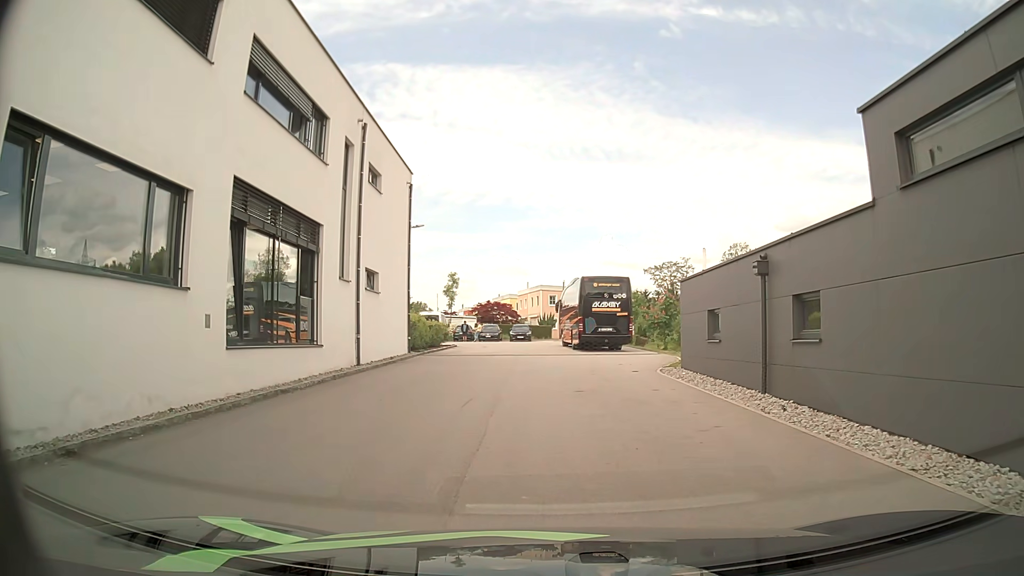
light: Day
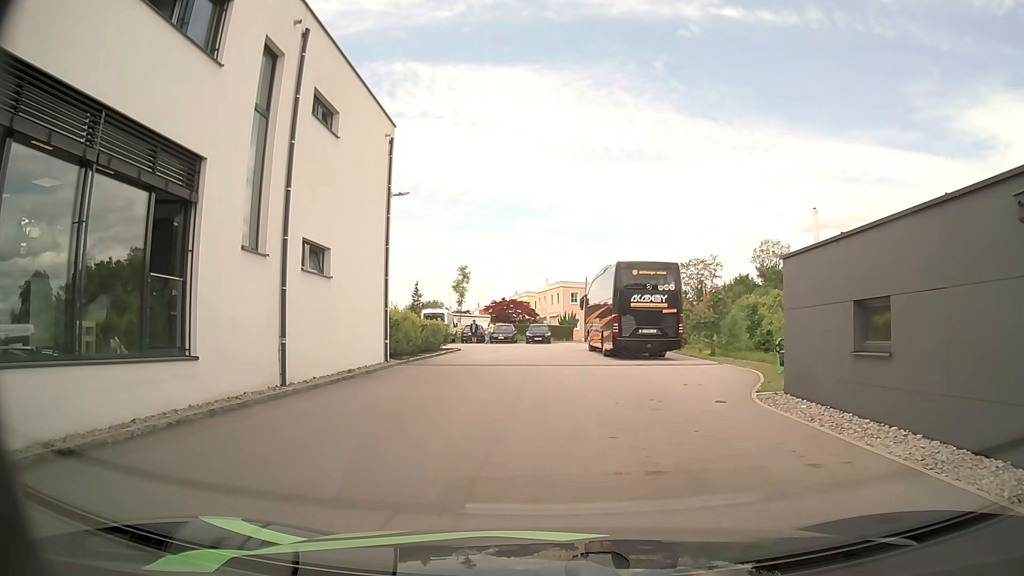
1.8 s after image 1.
(0.0, +7.4) m; -1°
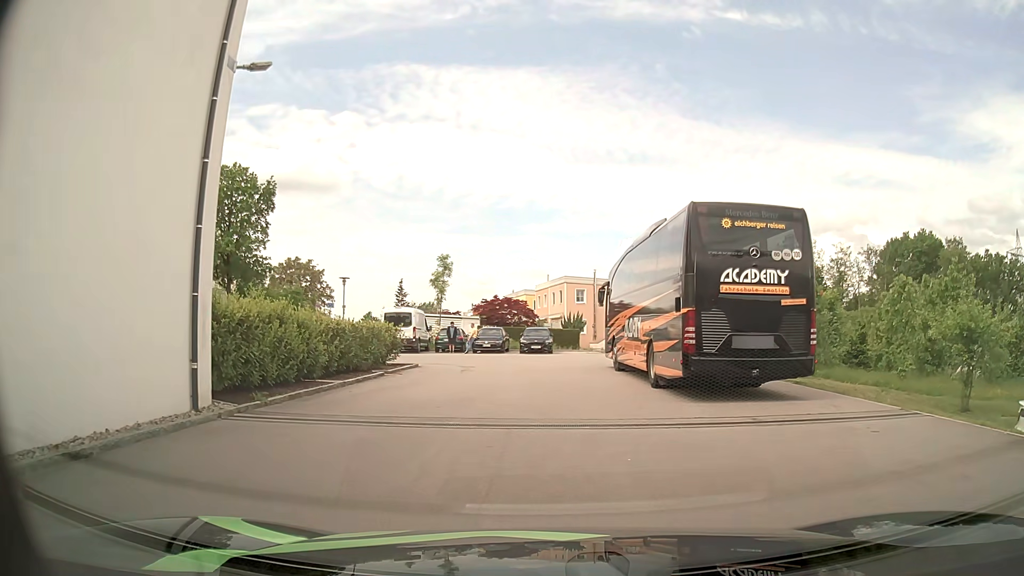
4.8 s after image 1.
(+0.1, +12.3) m; +1°
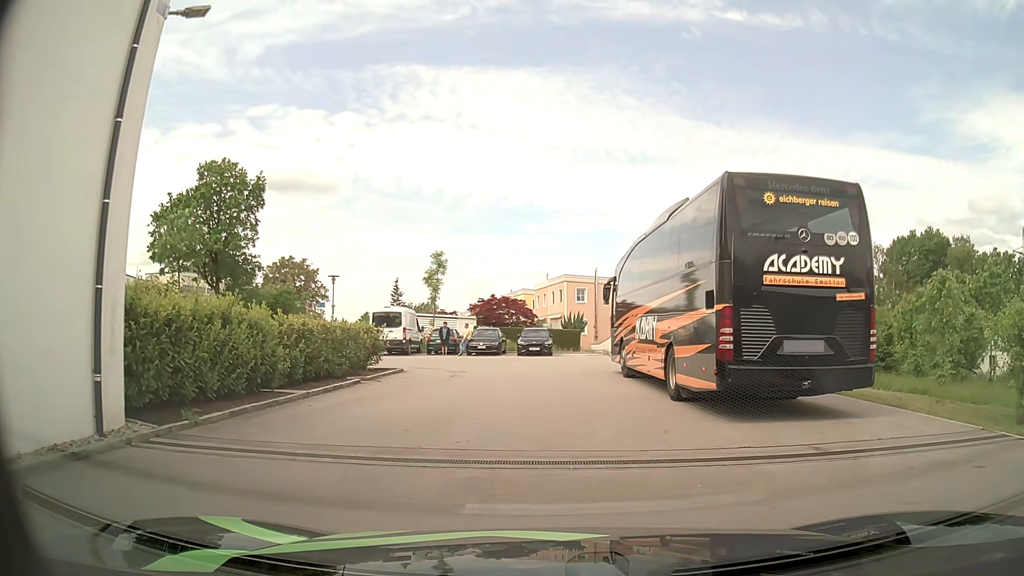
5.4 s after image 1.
(0.0, +2.4) m; -1°
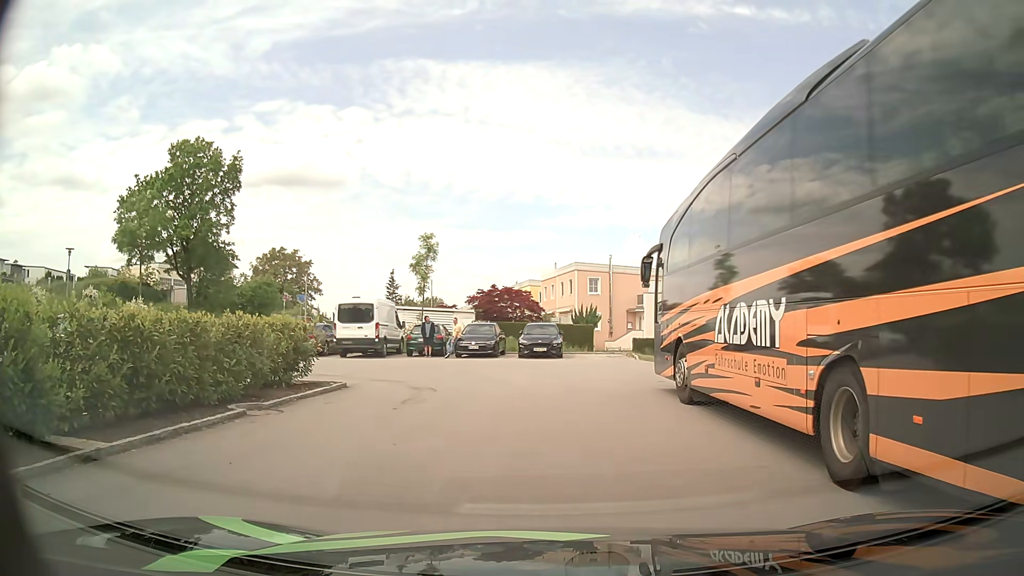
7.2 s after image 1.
(+0.1, +7.1) m; 0°
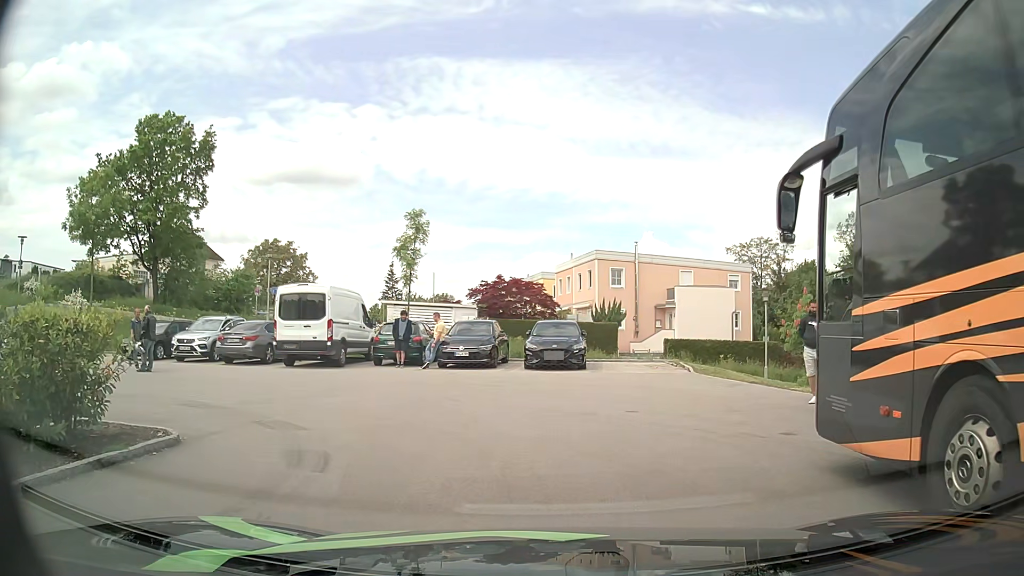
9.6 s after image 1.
(-0.1, +7.7) m; -2°
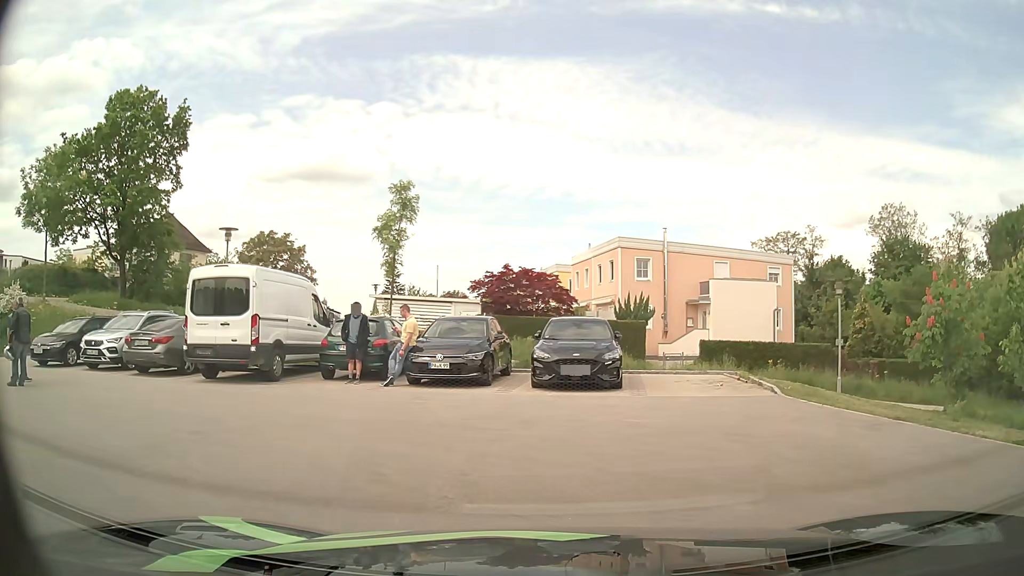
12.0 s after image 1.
(+0.1, +6.3) m; -1°
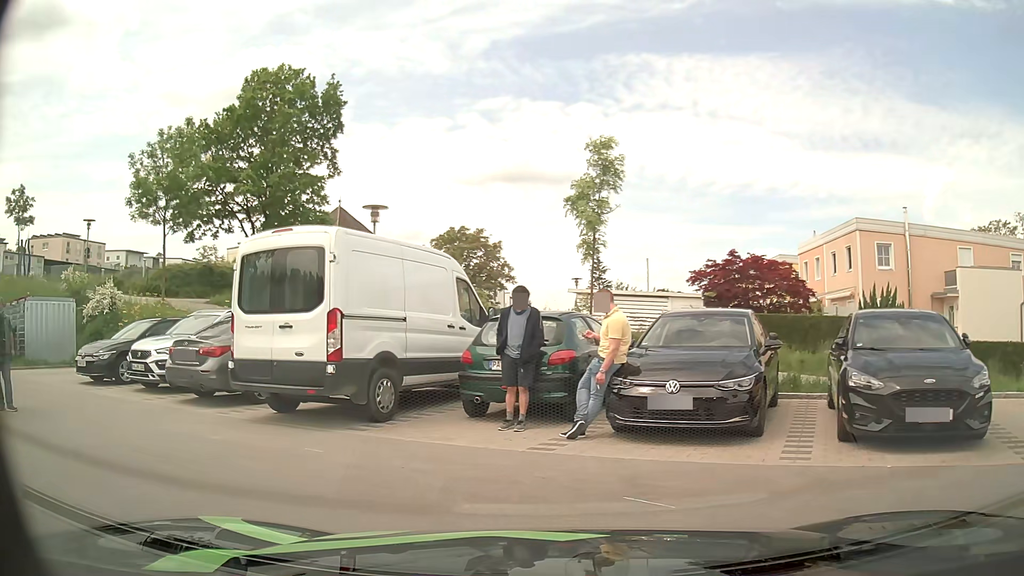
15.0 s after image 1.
(-0.5, +6.4) m; -16°
